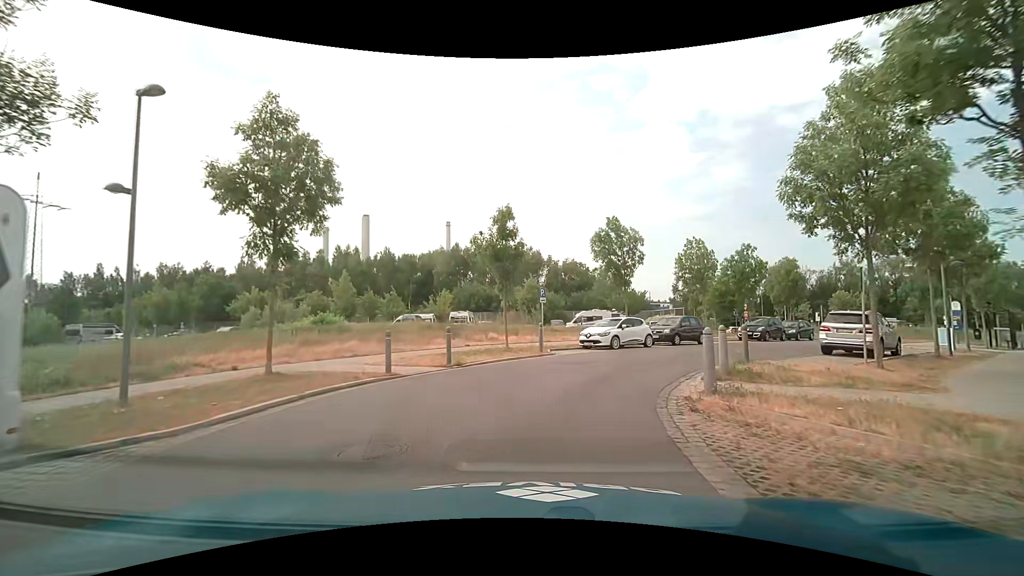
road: residential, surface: asphalt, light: Day
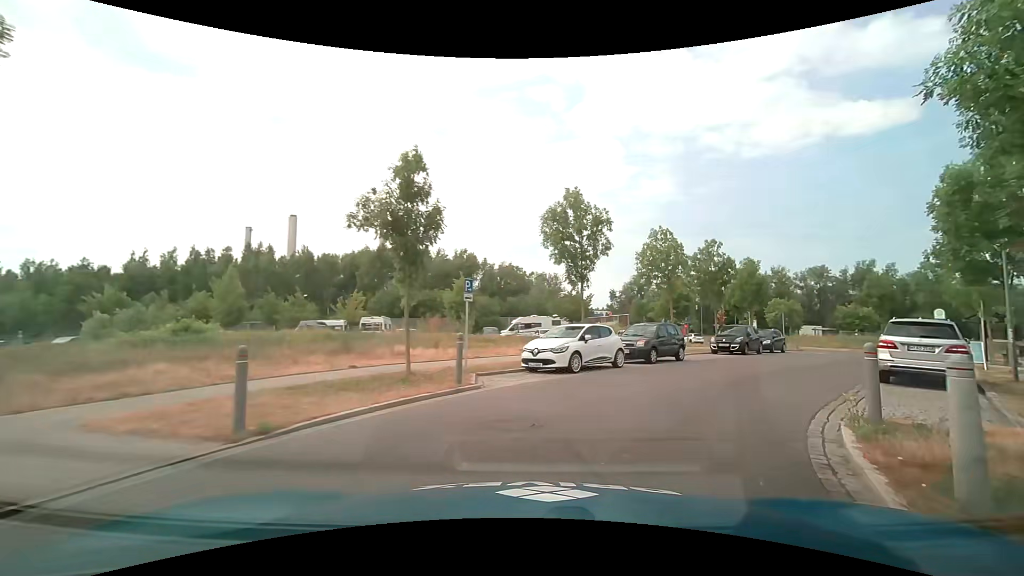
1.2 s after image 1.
(+0.3, +7.8) m; +7°
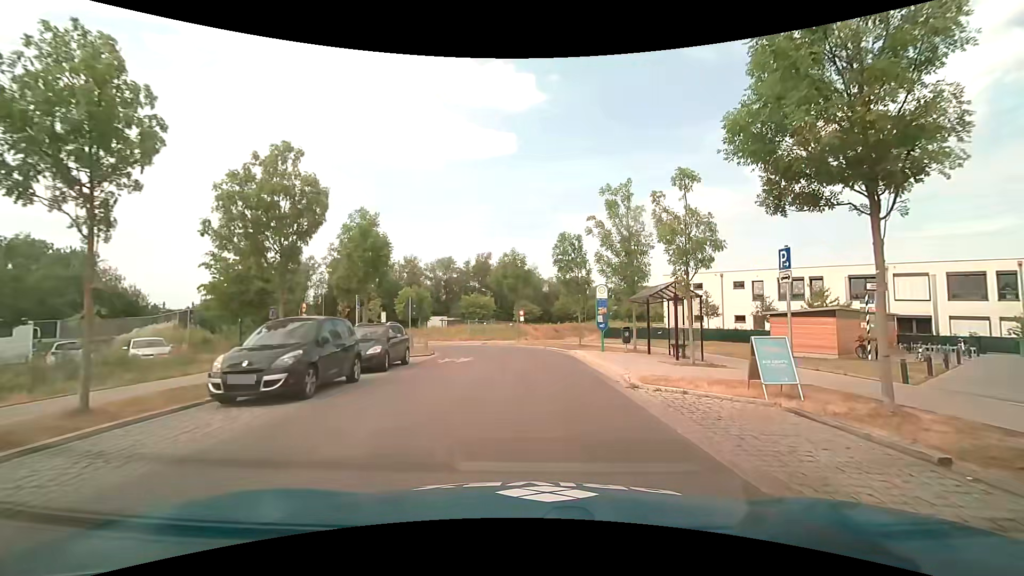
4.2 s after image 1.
(+7.6, +17.1) m; +39°
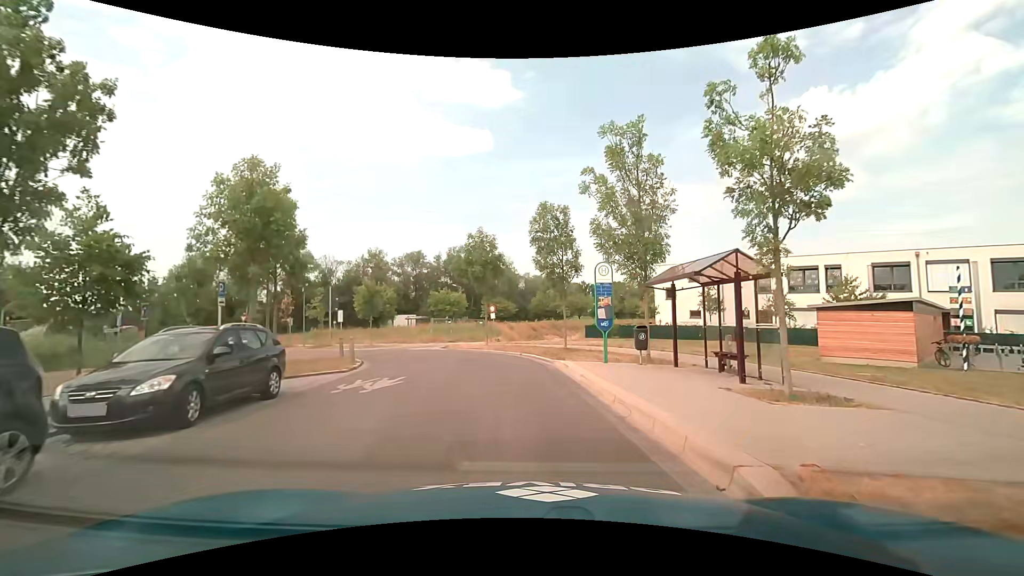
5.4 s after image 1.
(+0.2, +7.7) m; +2°
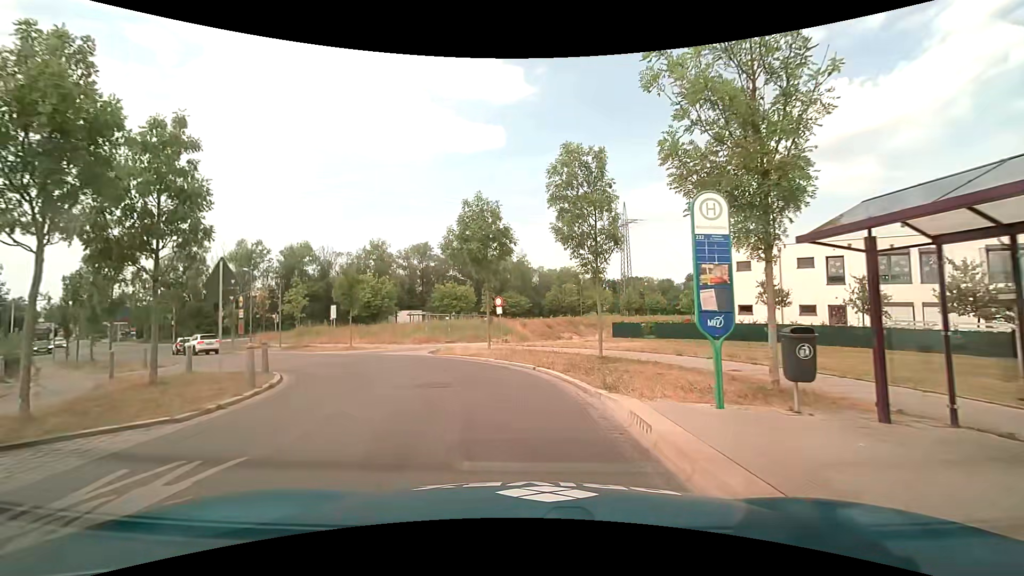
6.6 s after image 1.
(0.0, +7.9) m; -1°
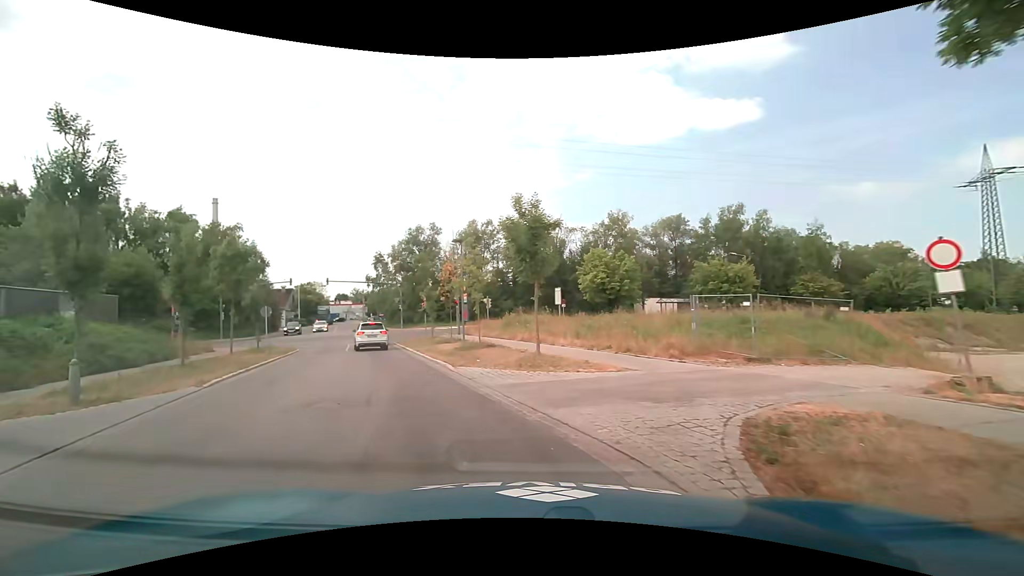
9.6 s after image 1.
(-3.5, +18.4) m; -30°
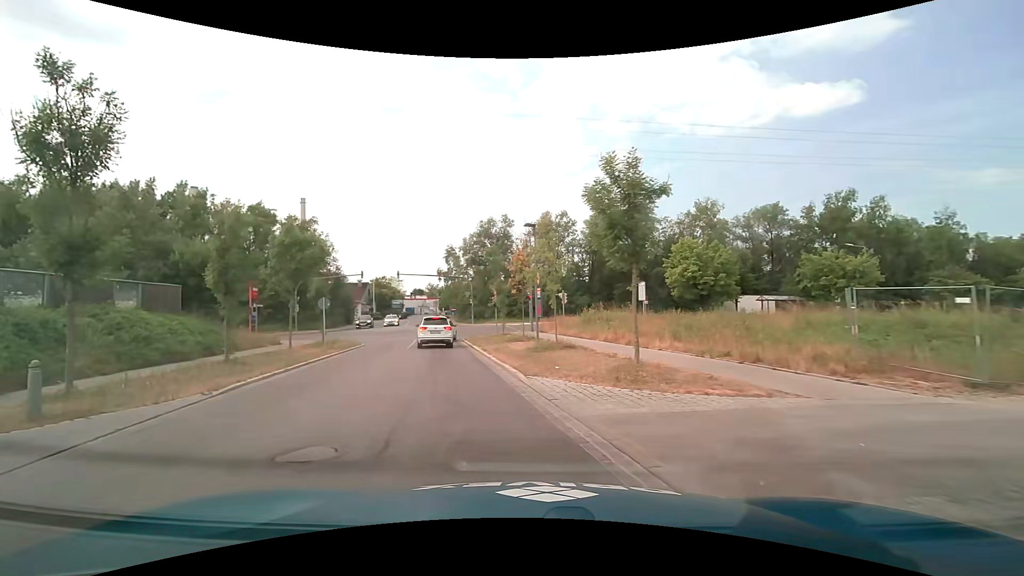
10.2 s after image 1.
(-0.2, +3.8) m; -8°
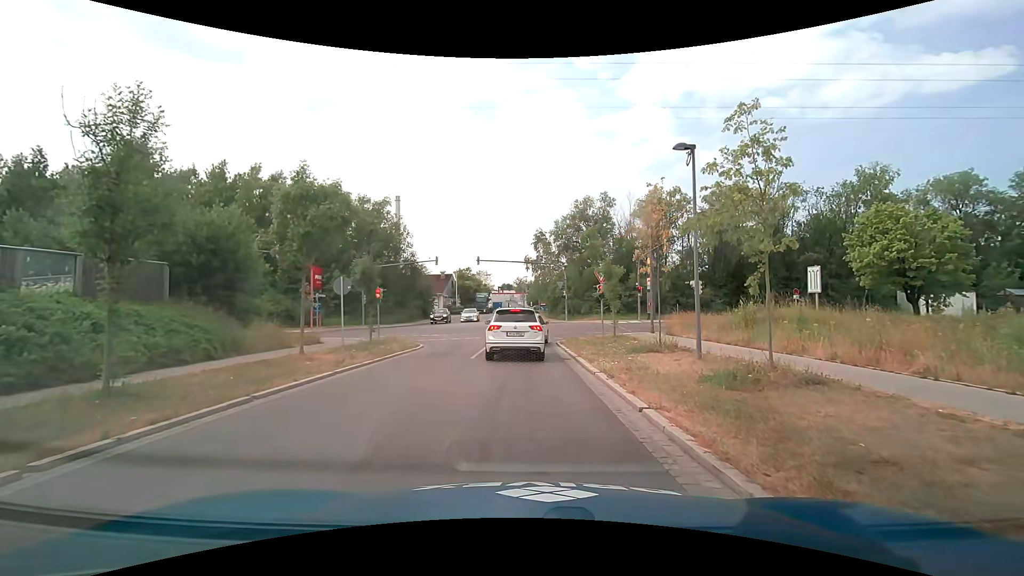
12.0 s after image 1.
(-1.3, +10.5) m; -10°
(0, +10) (0, +20) (0, +30) (-1, +40) (-2, +50) (-3, +60) (-3, +70) (-3, +80) (-3, +90) (-4, +100) m
